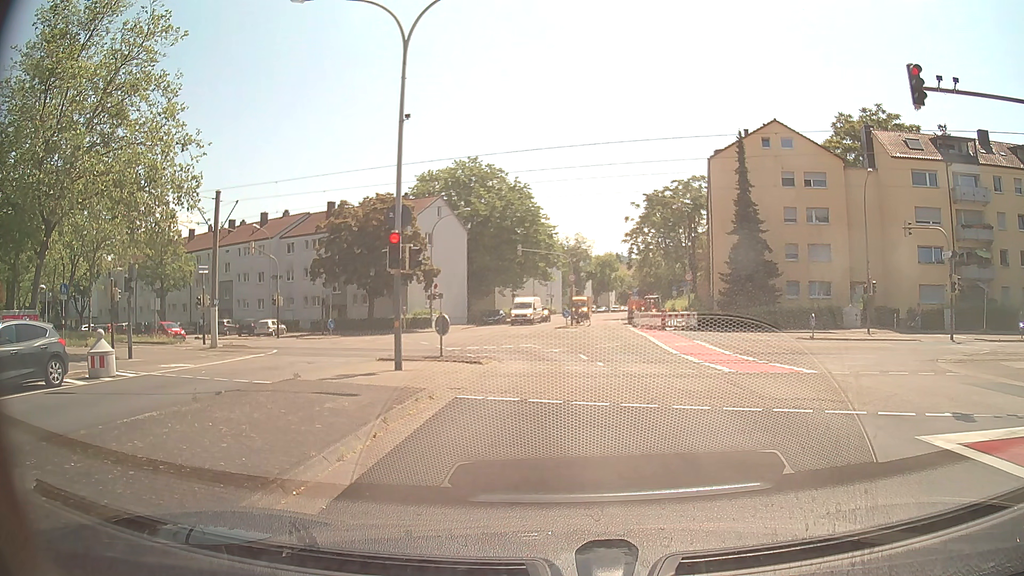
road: tertiary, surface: asphalt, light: Day
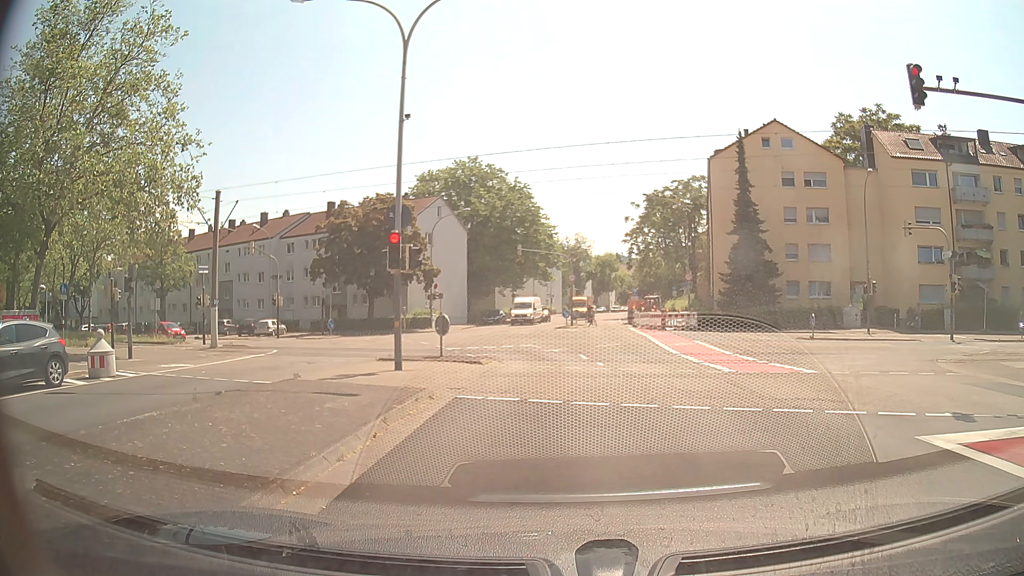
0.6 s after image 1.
(0.0, 0.0) m; 0°
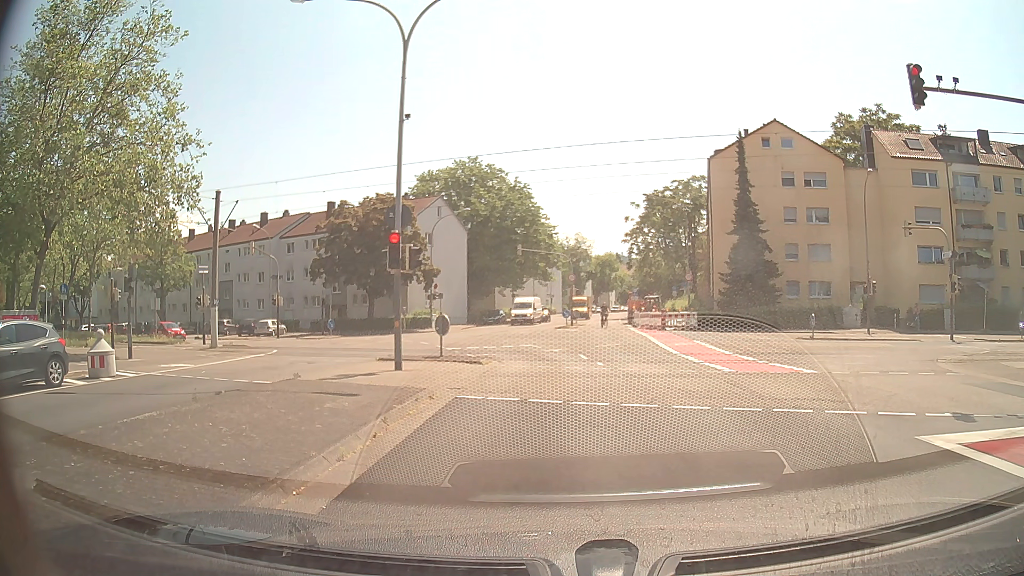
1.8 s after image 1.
(0.0, 0.0) m; 0°
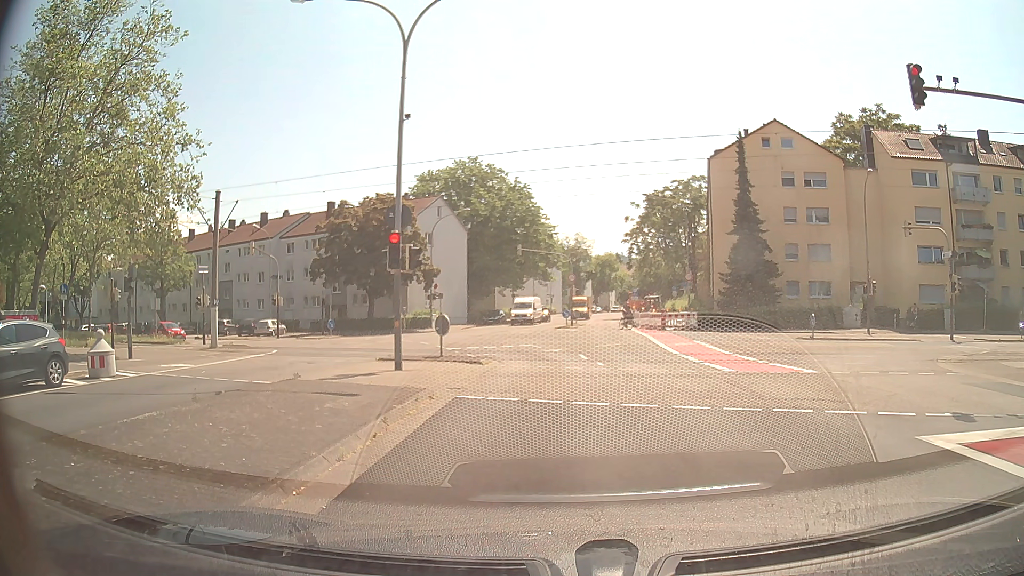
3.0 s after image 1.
(0.0, 0.0) m; 0°
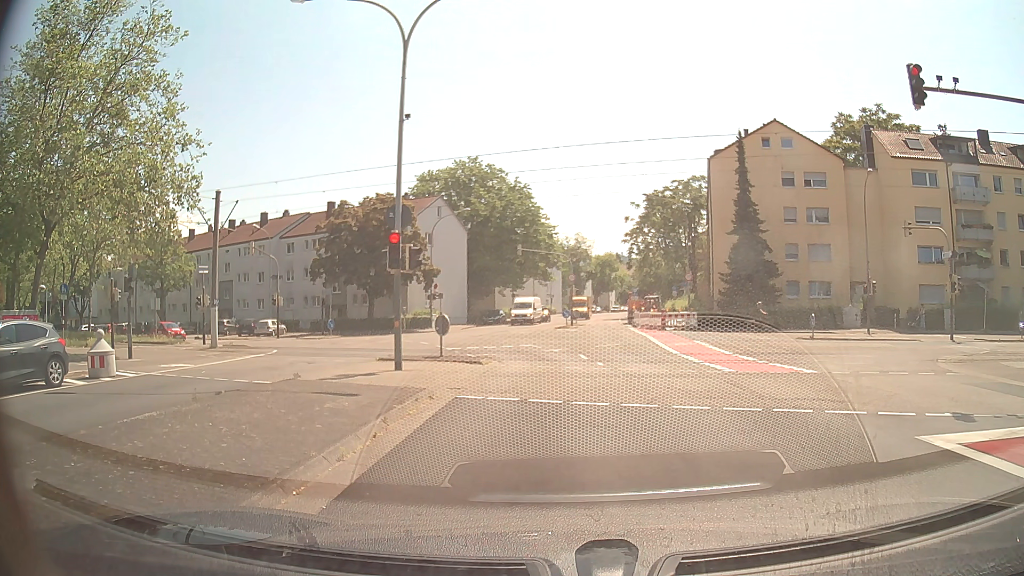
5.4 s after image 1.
(0.0, 0.0) m; 0°
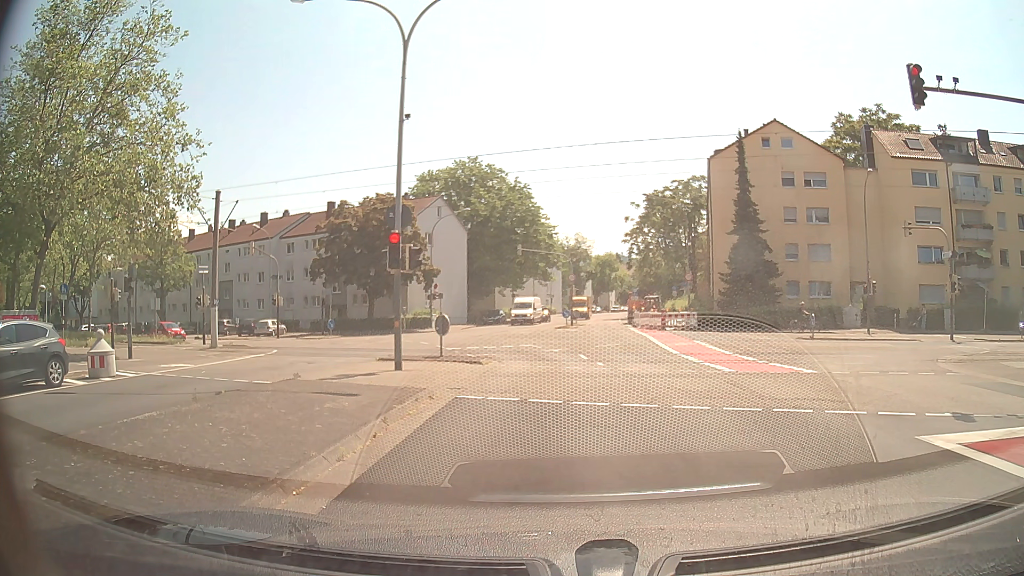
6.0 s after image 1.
(0.0, 0.0) m; 0°
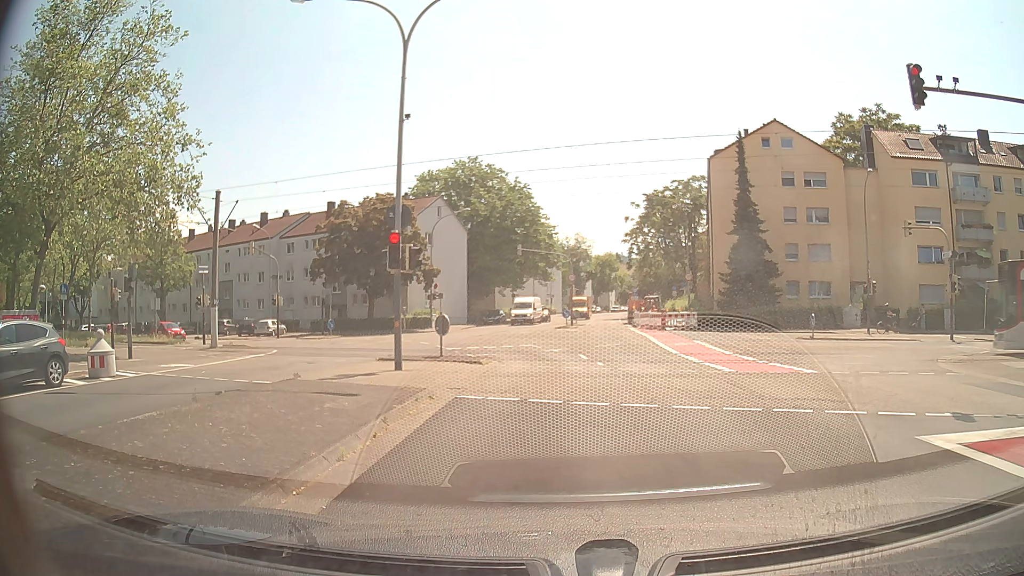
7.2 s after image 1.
(0.0, 0.0) m; 0°
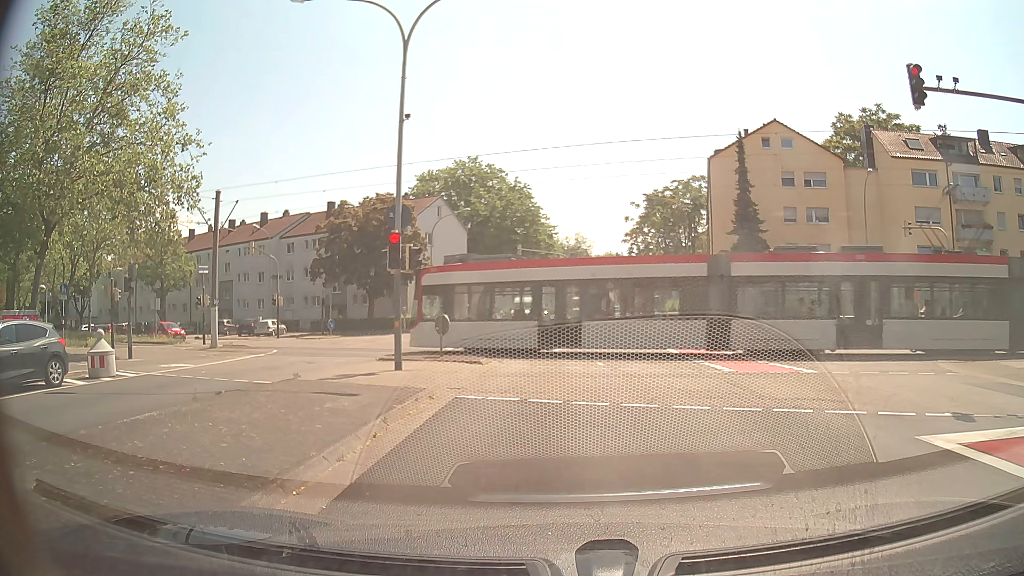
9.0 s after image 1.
(0.0, 0.0) m; 0°
